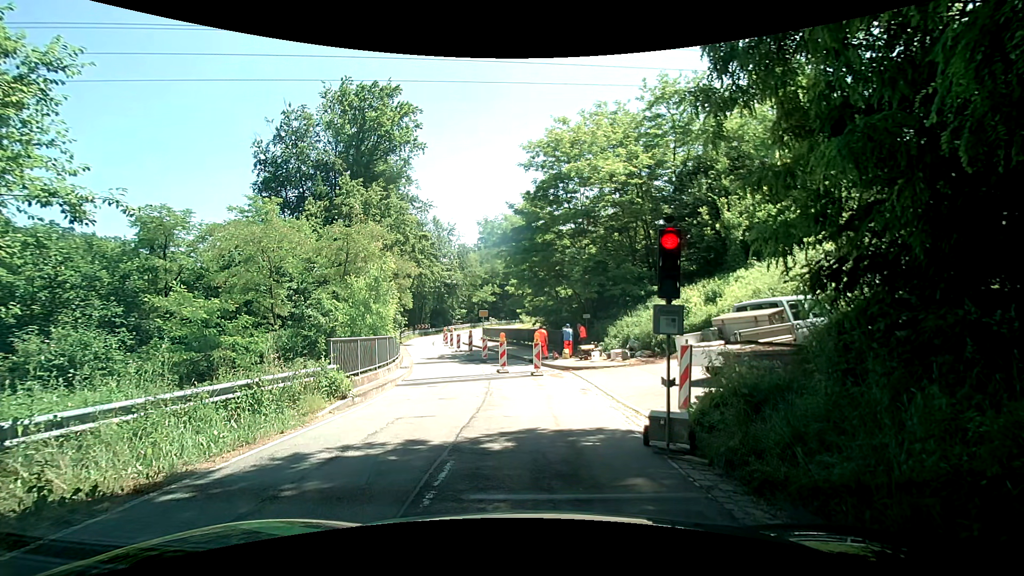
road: tertiary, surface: asphalt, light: Day
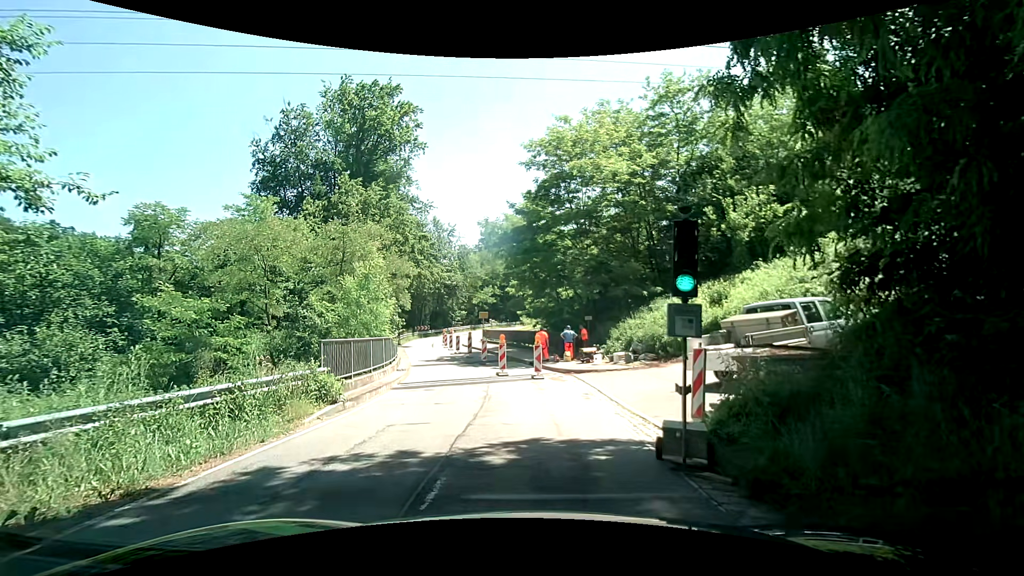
(0.0, +0.6) m; 0°
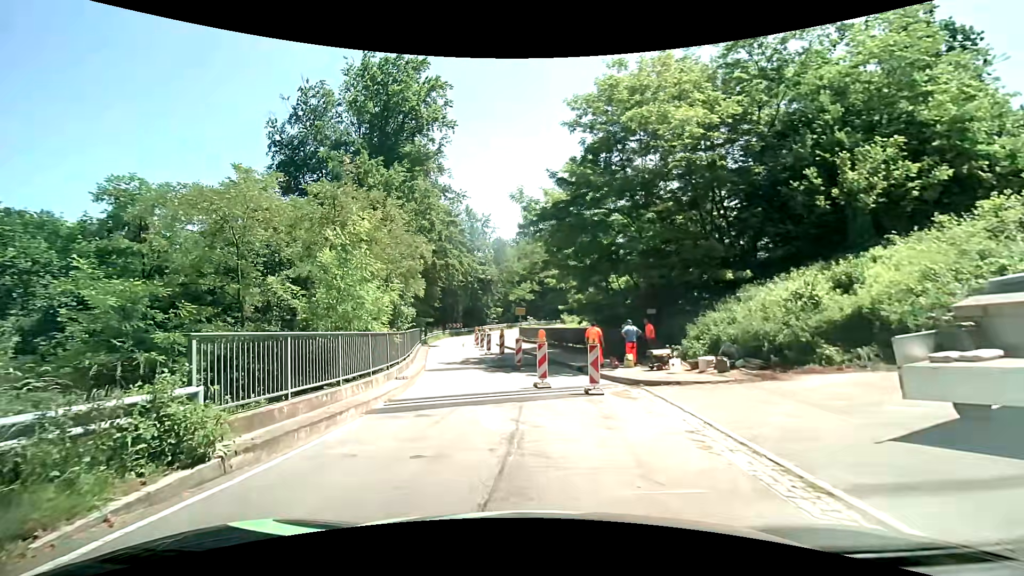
(0.0, +6.2) m; -2°
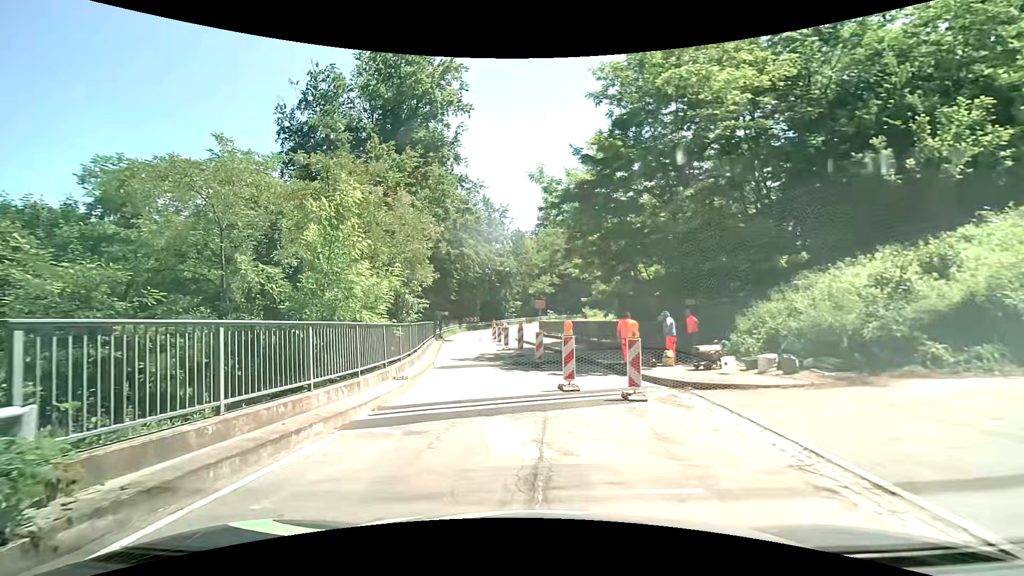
(-0.1, +2.5) m; -2°
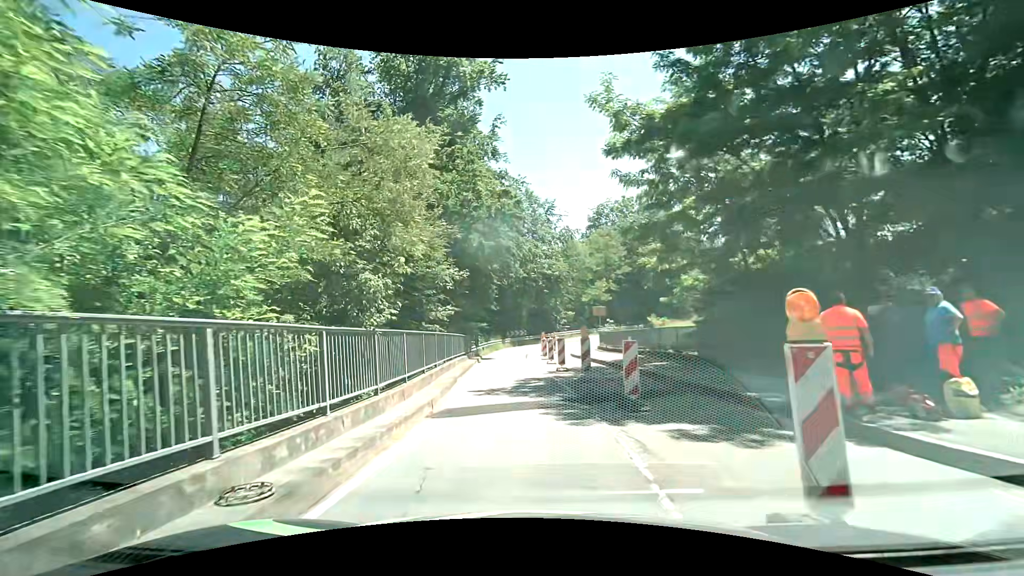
(-0.5, +8.7) m; -5°
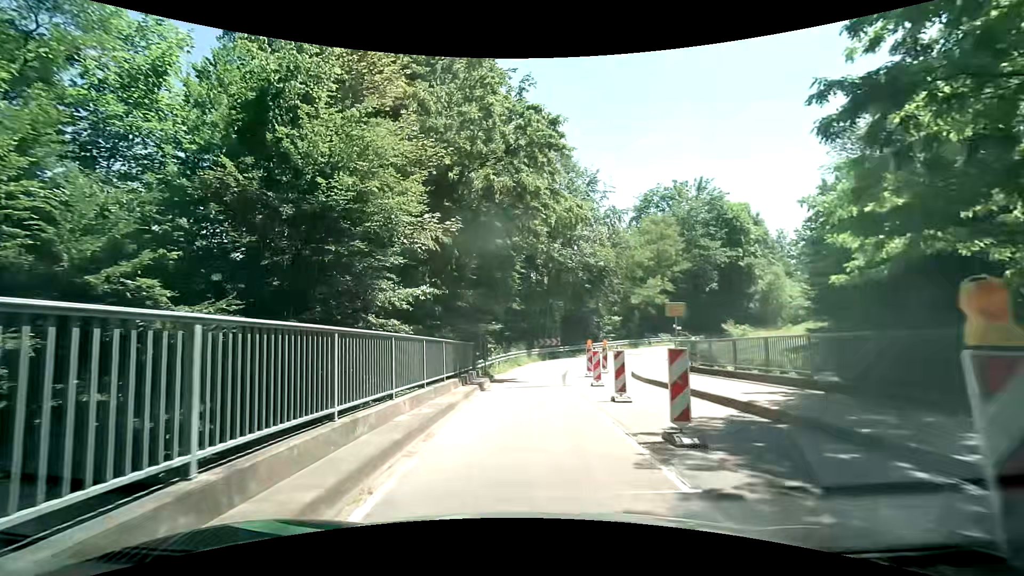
(-0.7, +12.5) m; -3°
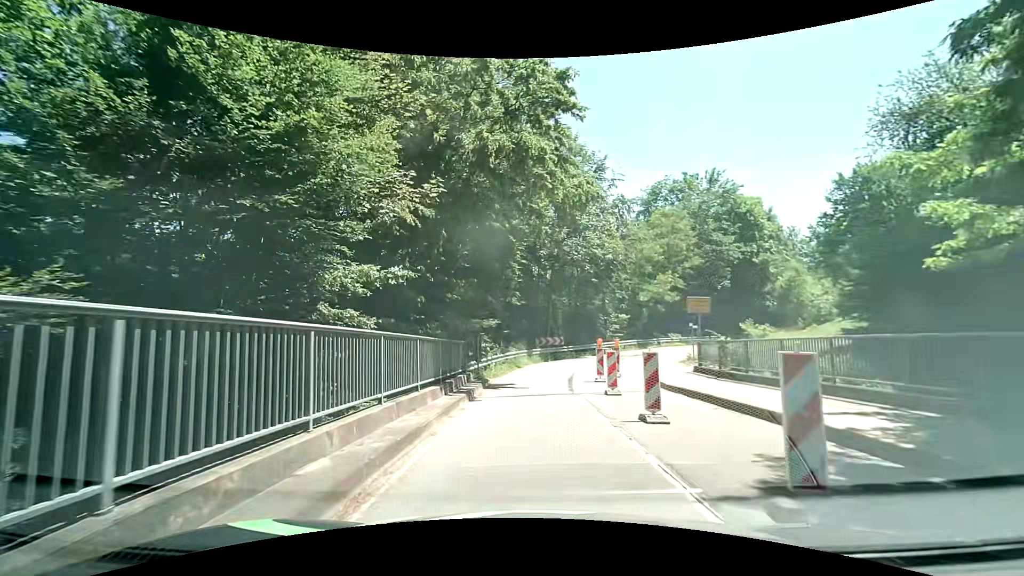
(-0.1, +3.2) m; 0°
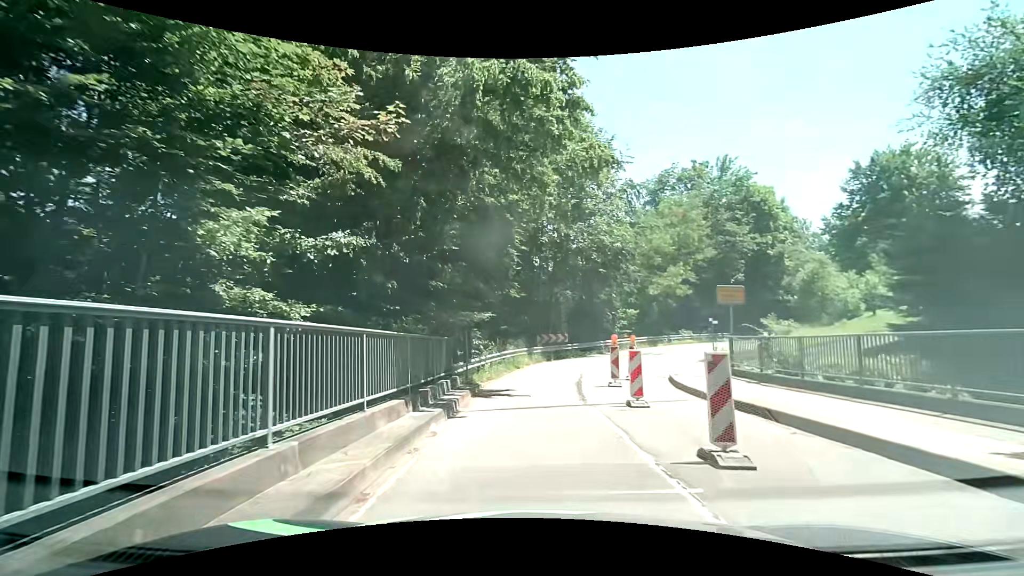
(0.0, +3.4) m; -1°
(0, +10) (+1, +20) (+5, +29) (+11, +37) (+18, +44) (+25, +51) (+32, +59) (+39, +66) (+45, +73) (+51, +82) m
